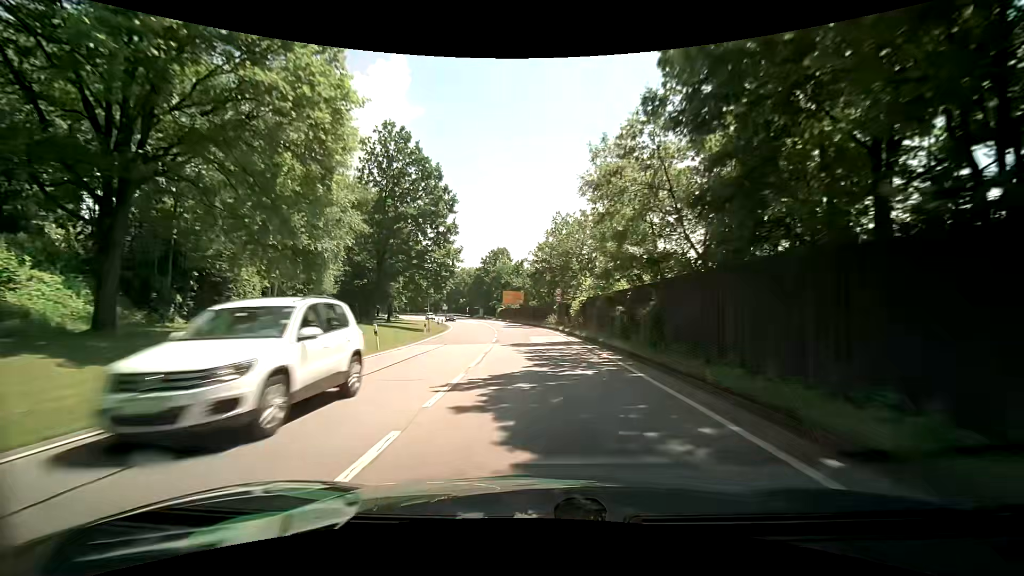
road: primary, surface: asphalt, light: Day
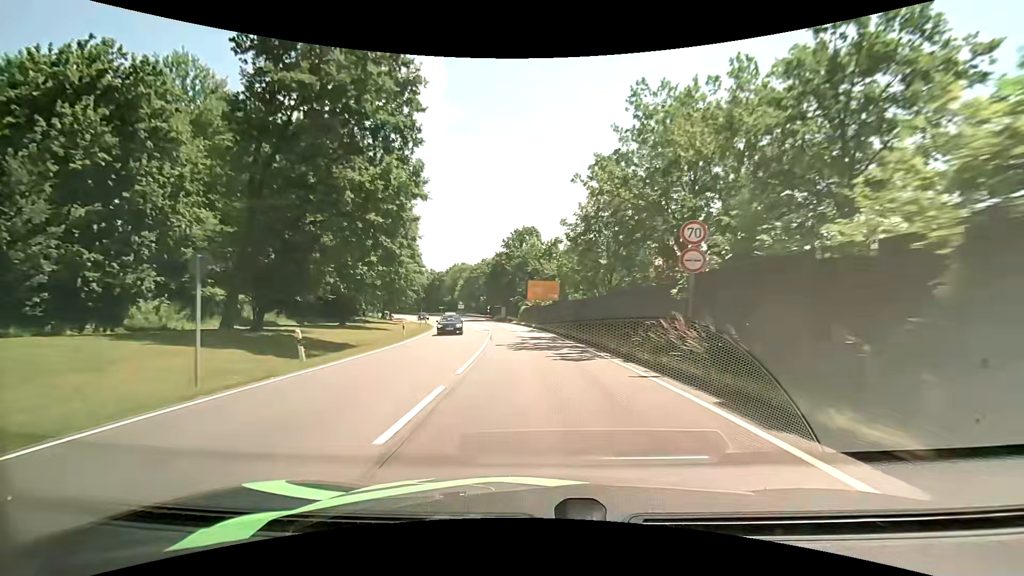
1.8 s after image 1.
(-0.9, +31.4) m; -4°
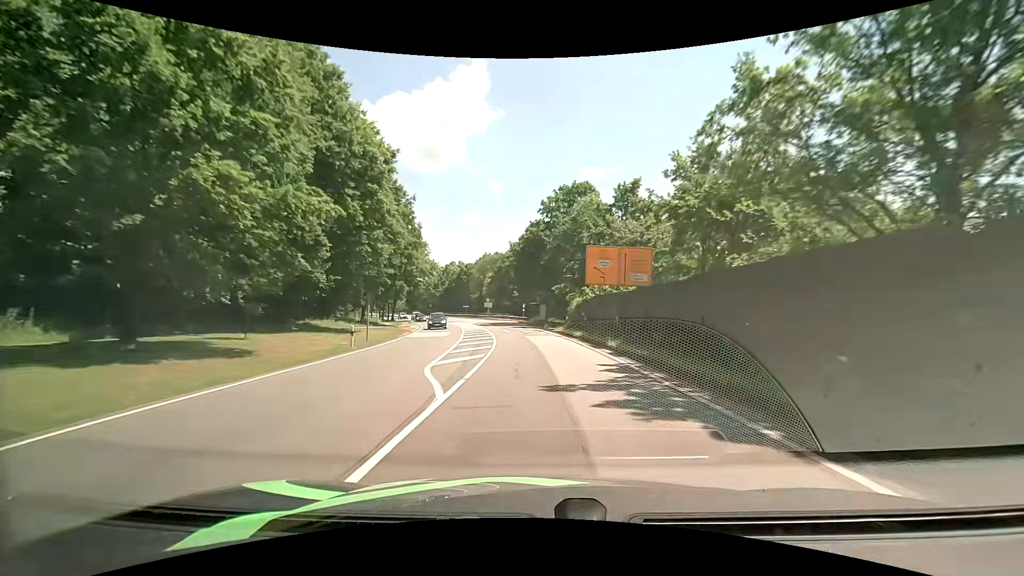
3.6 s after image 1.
(-1.4, +31.8) m; -5°
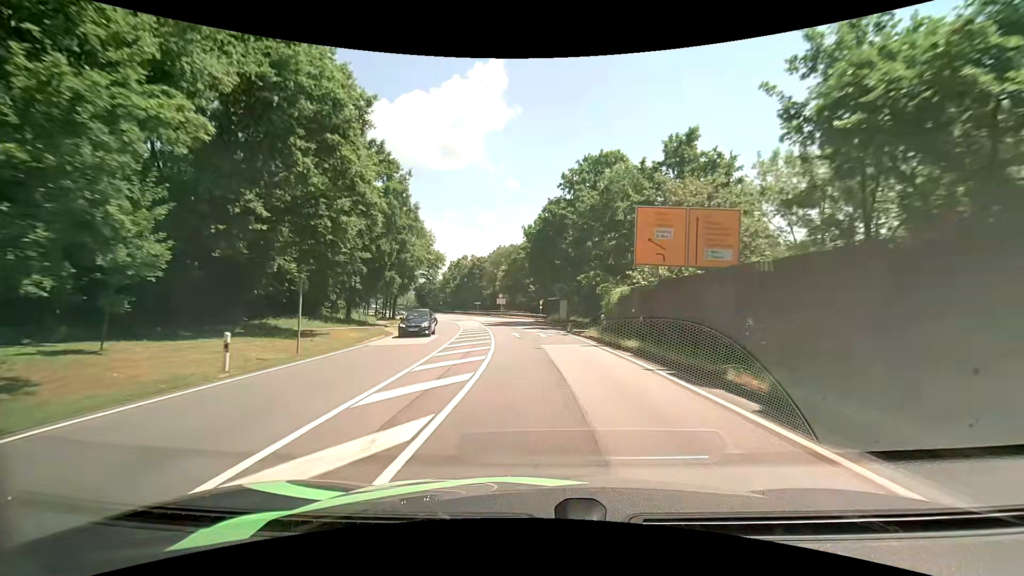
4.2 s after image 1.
(-0.2, +10.7) m; -2°
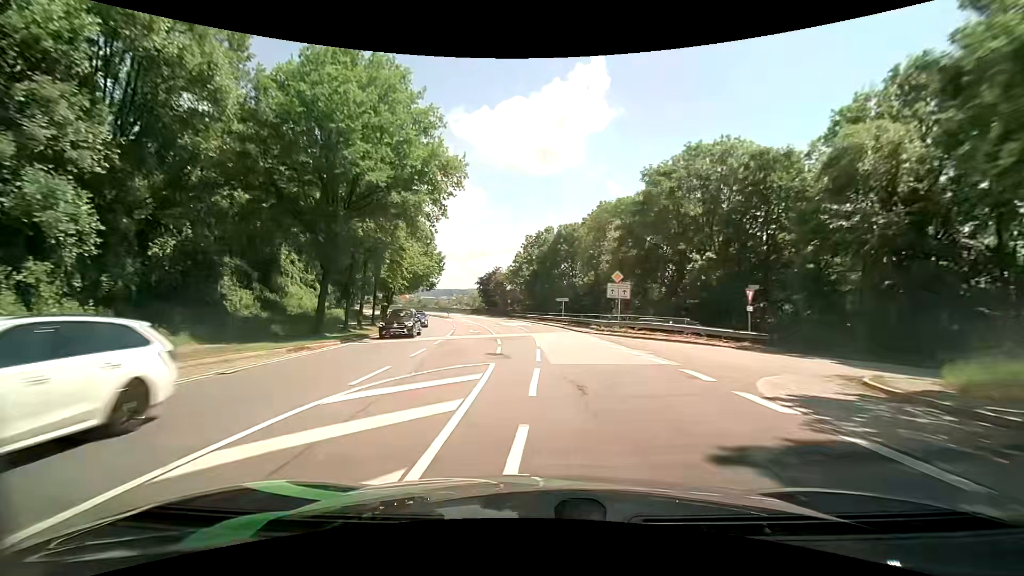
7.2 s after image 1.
(-5.1, +53.7) m; -11°
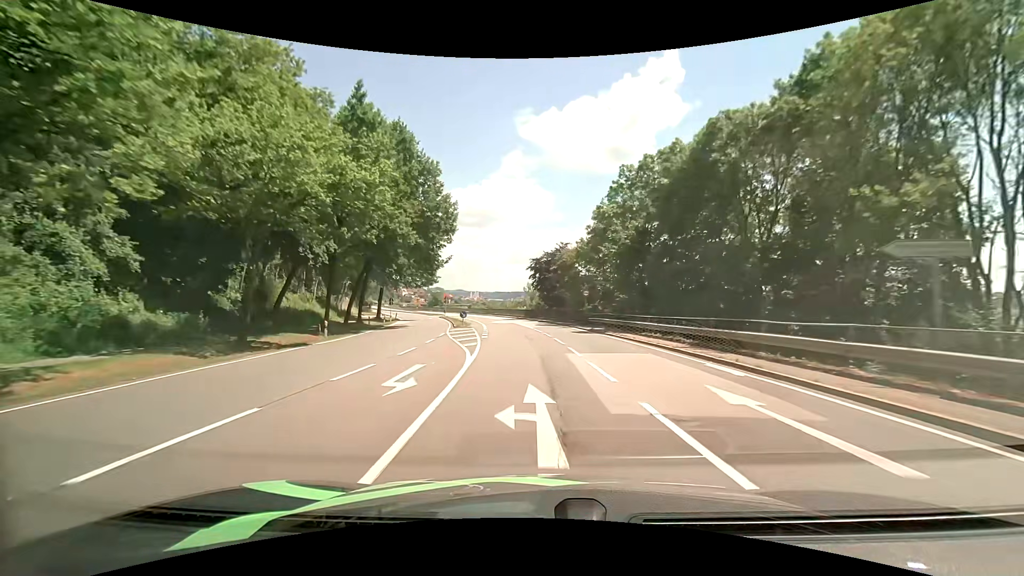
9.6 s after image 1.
(-3.3, +42.8) m; -8°
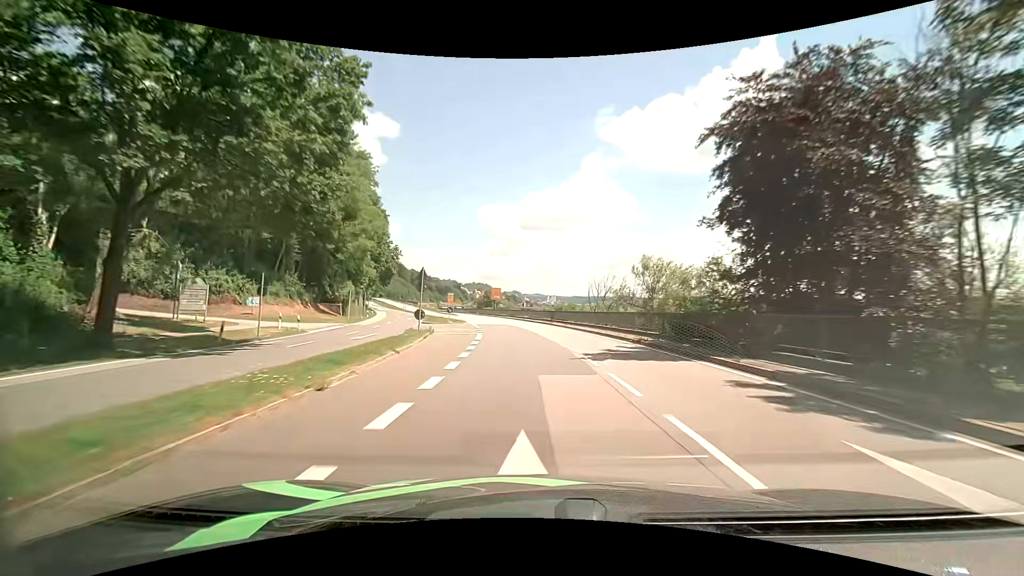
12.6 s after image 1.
(-4.1, +52.9) m; -9°
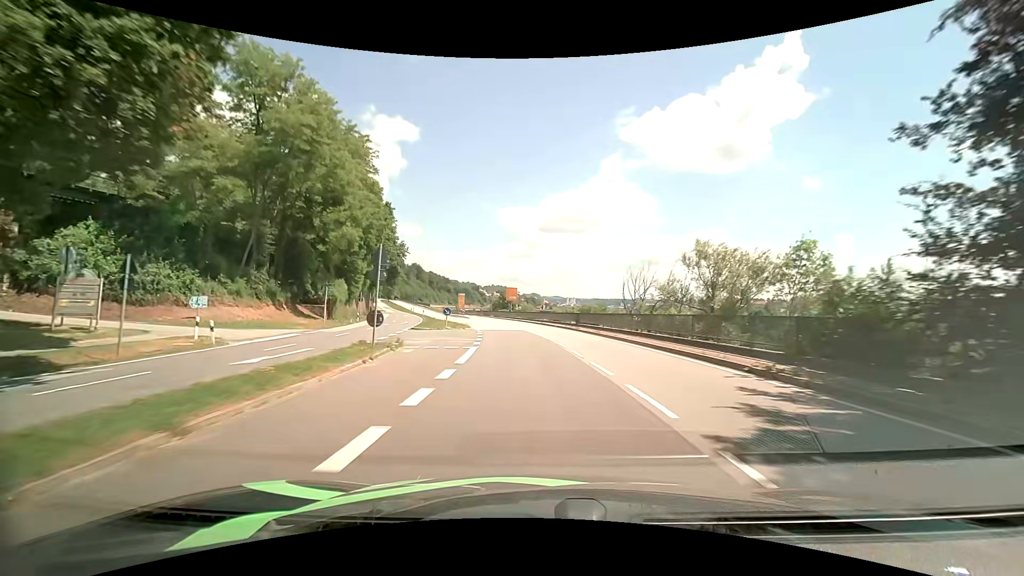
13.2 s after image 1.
(-0.2, +10.5) m; -2°
(0, +10) (-1, +20) (-2, +30) (-3, +40) (-5, +50) (-7, +59) (-10, +69) (-13, +79) (-16, +88) (-19, +98) m
